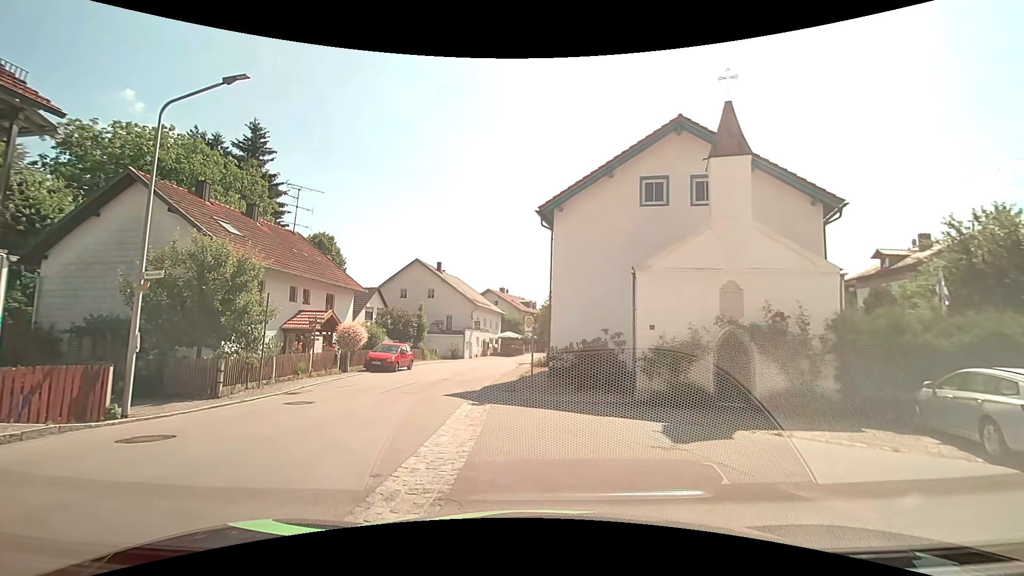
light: Day
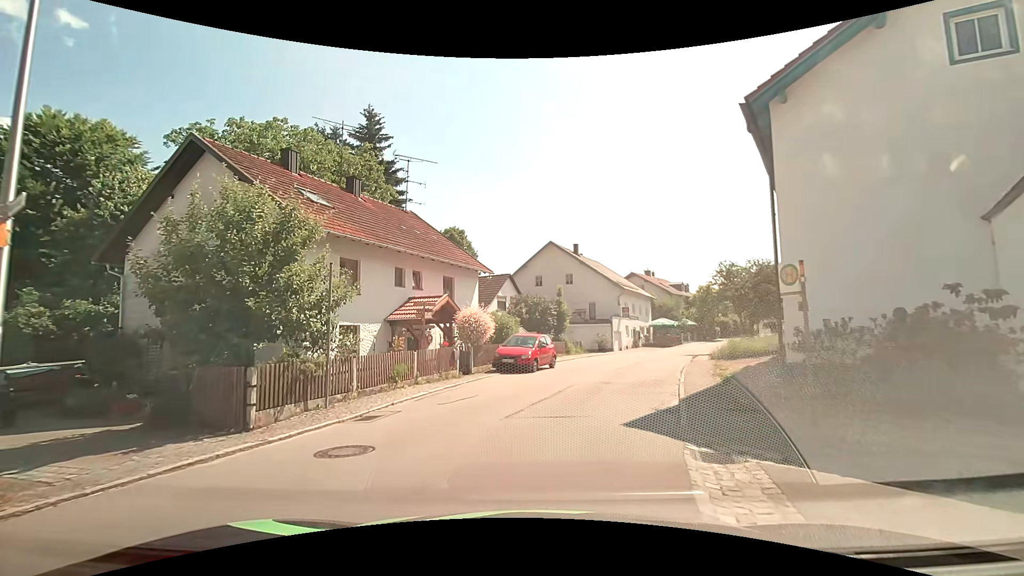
(-1.2, +7.7) m; -14°
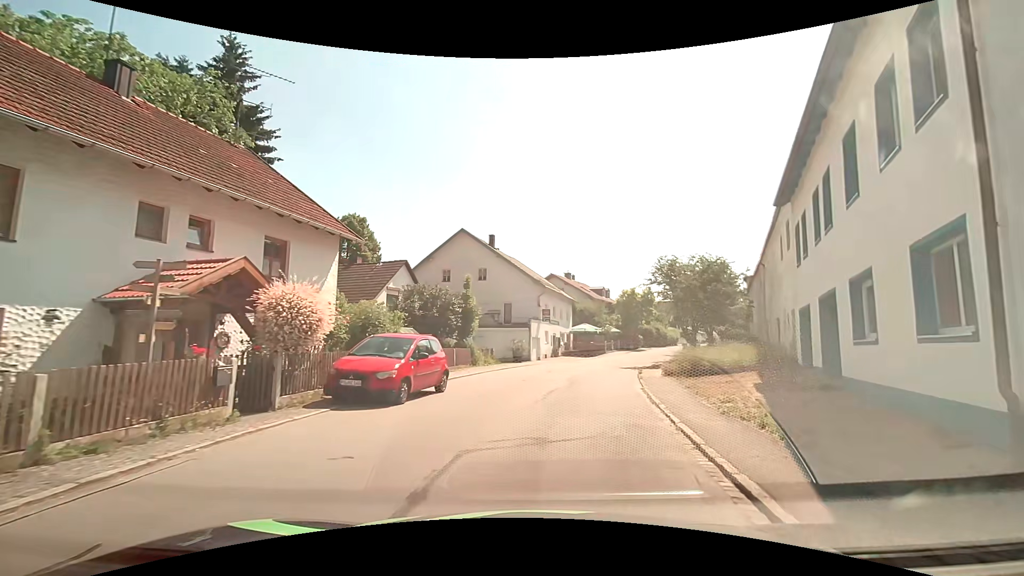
(+0.4, +9.0) m; +8°
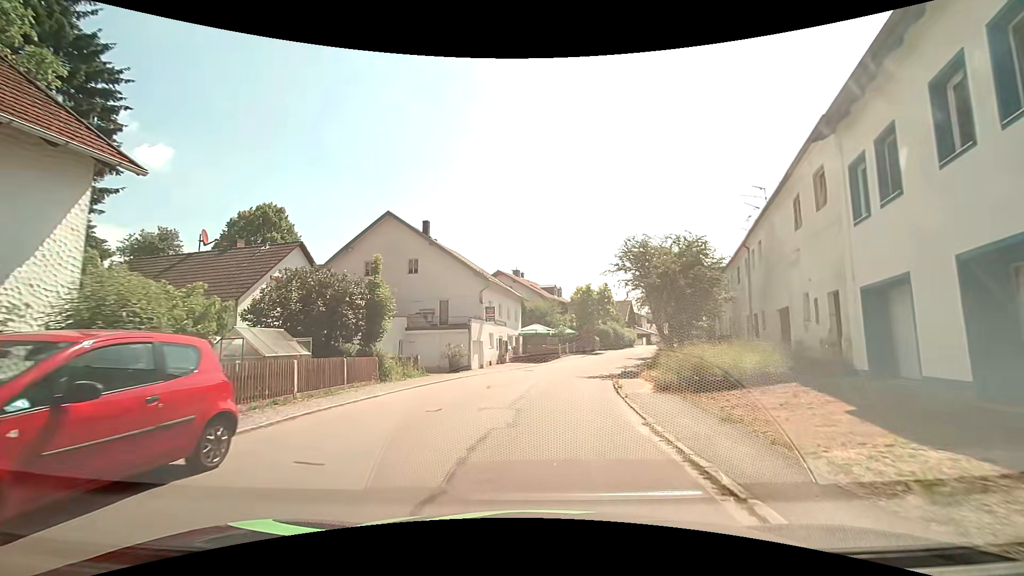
(+0.6, +7.6) m; +8°
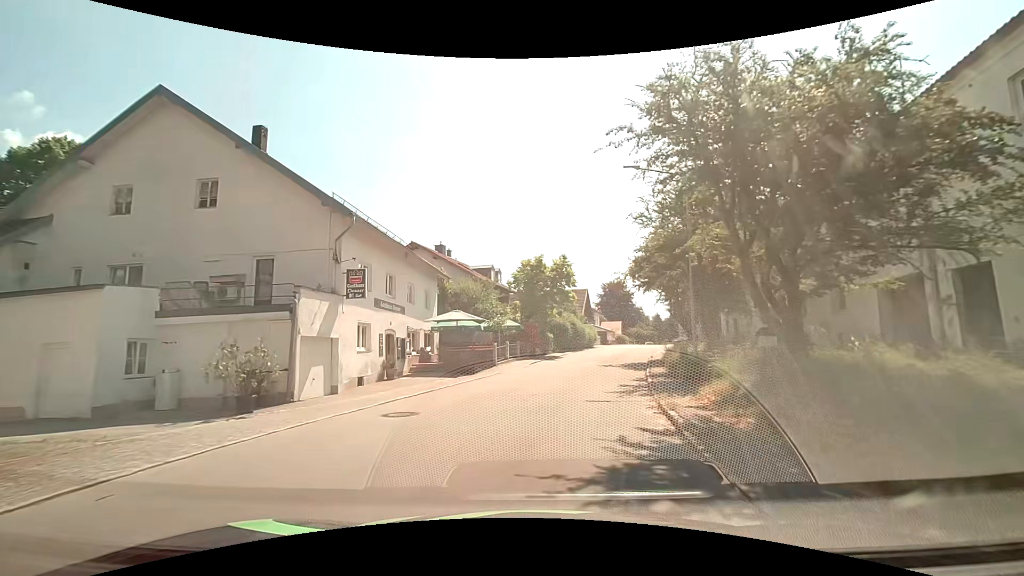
(+0.7, +18.2) m; +6°
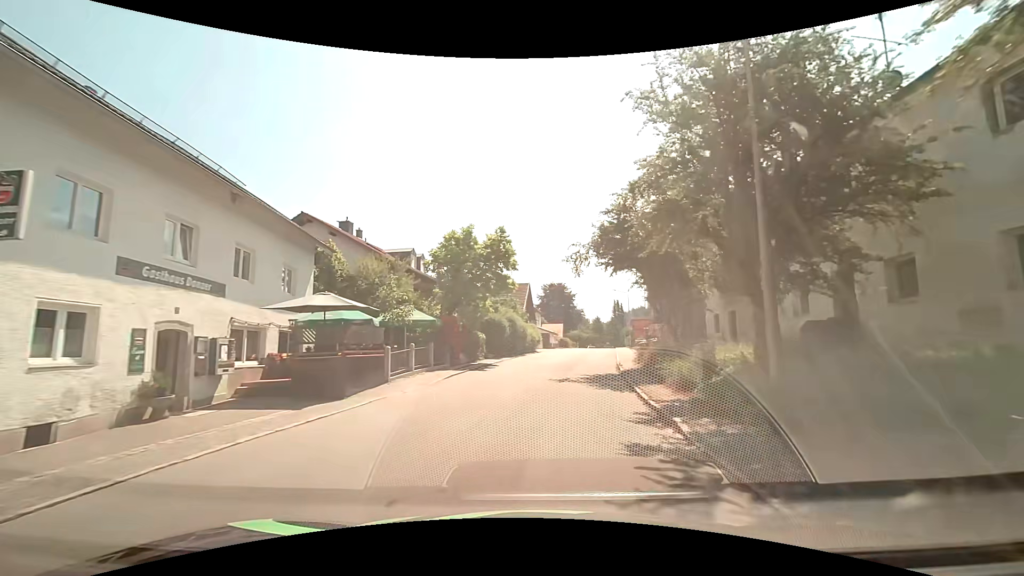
(+0.6, +10.2) m; +7°
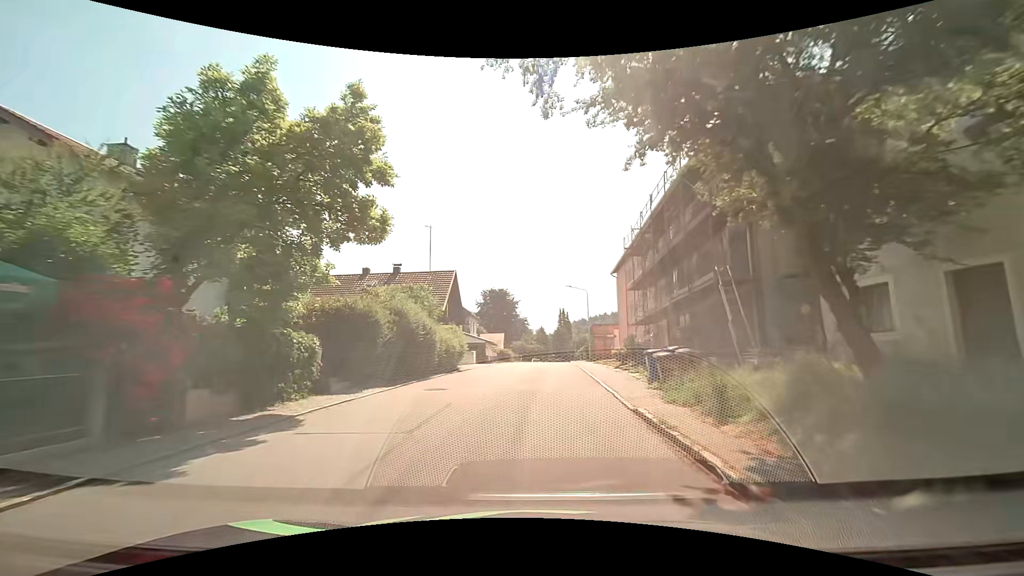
(+1.2, +16.5) m; +8°
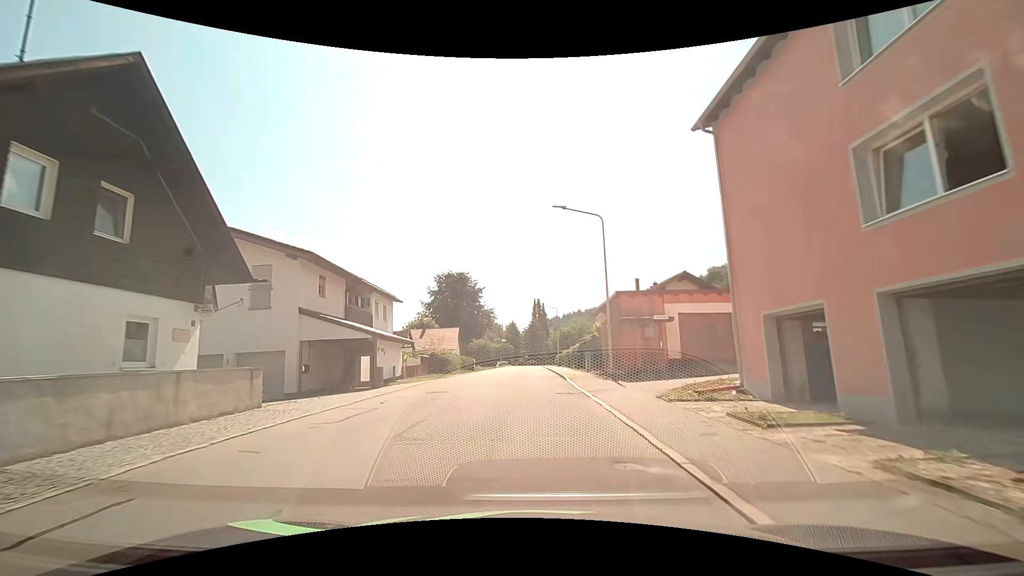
(+1.0, +29.5) m; +3°
(0, +10) (0, +20) (0, +30) (0, +40) (0, +50) (-1, +60) (-1, +70) (-1, +80) (0, +90) (+5, +99) m
